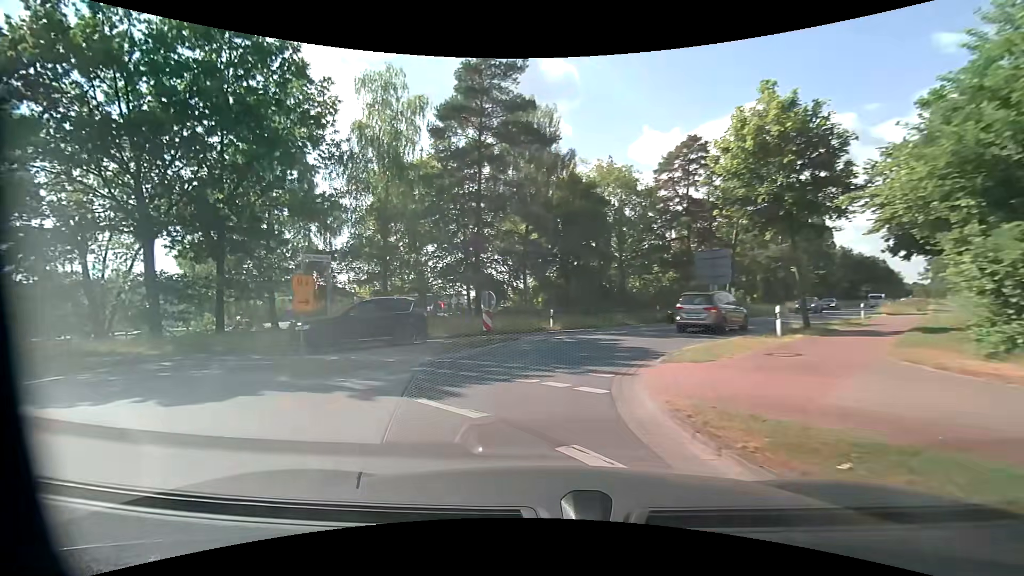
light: Day
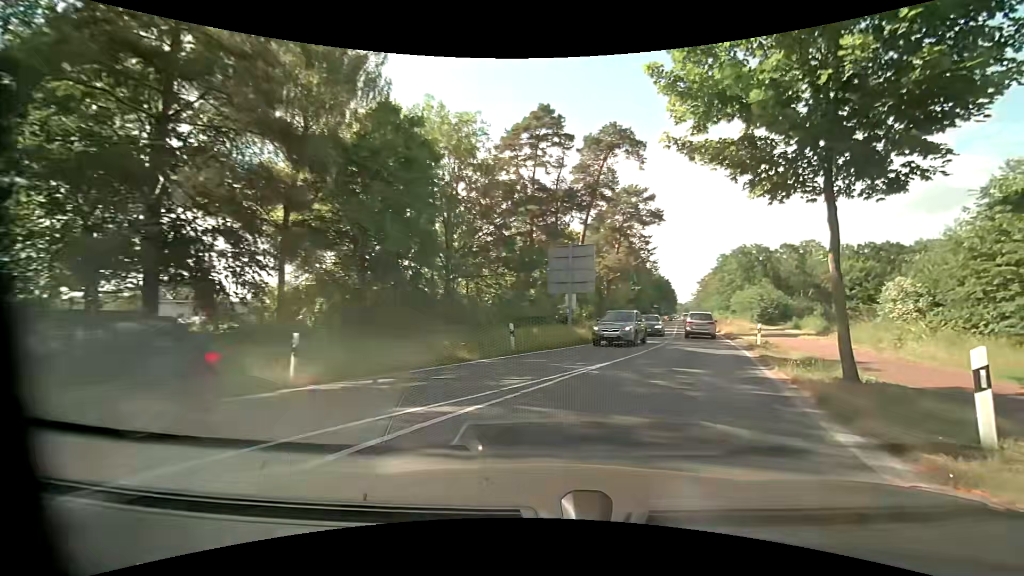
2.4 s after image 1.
(+0.6, +14.4) m; +20°
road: tertiary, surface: asphalt
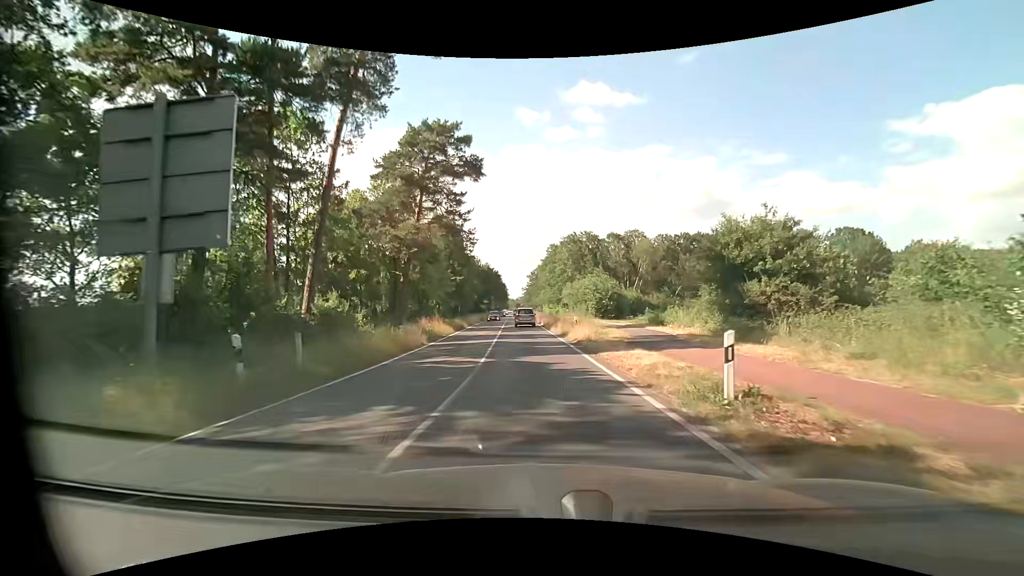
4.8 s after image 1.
(+4.8, +19.4) m; +18°
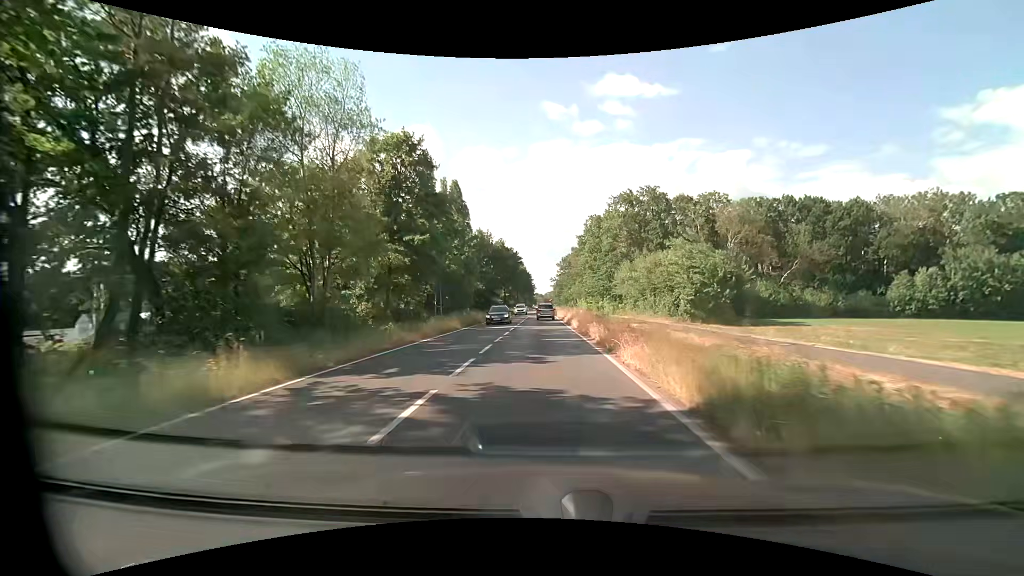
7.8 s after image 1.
(-1.4, +36.4) m; -4°
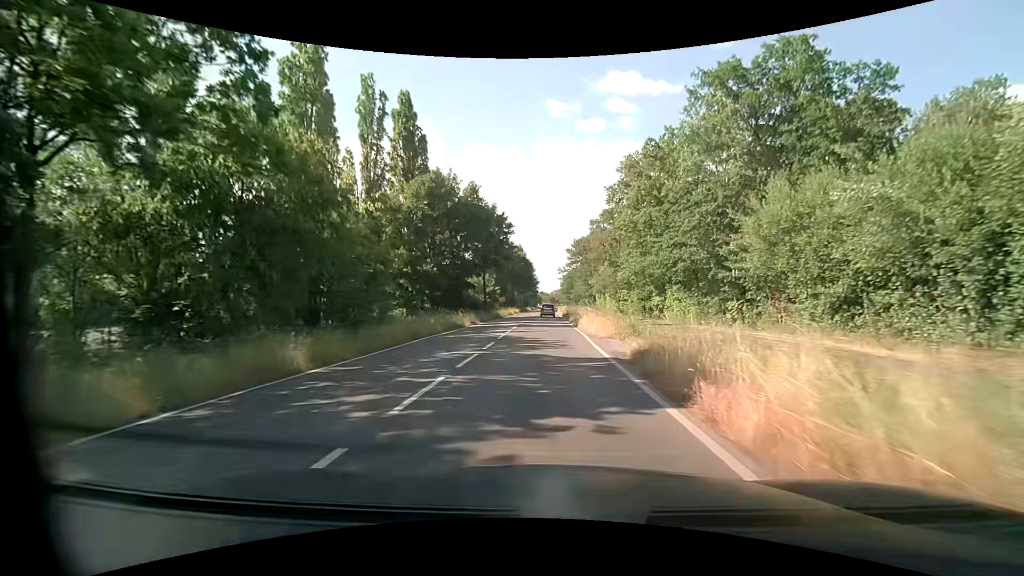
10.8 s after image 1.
(+0.2, +39.1) m; 0°
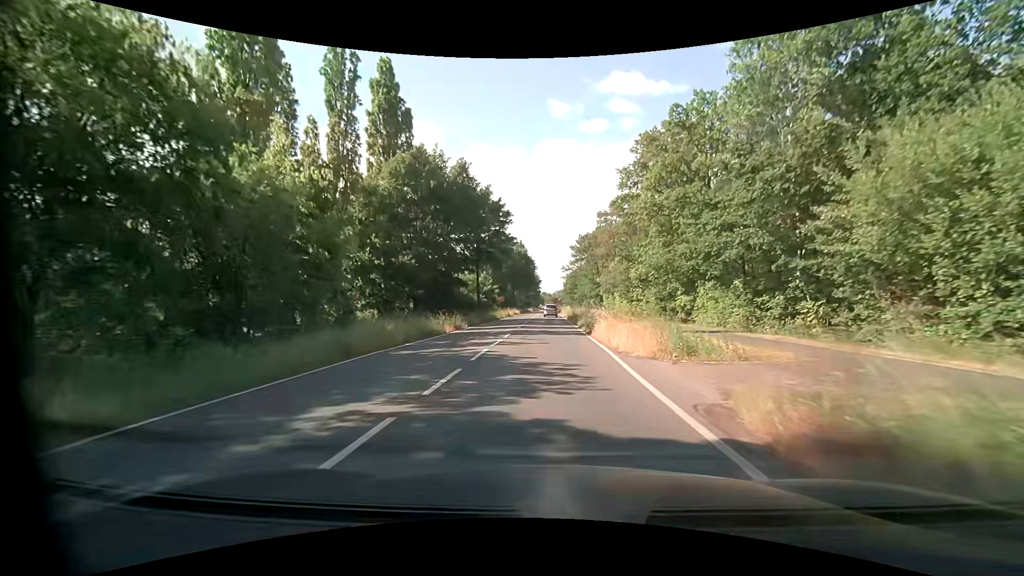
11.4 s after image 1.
(0.0, +7.8) m; 0°
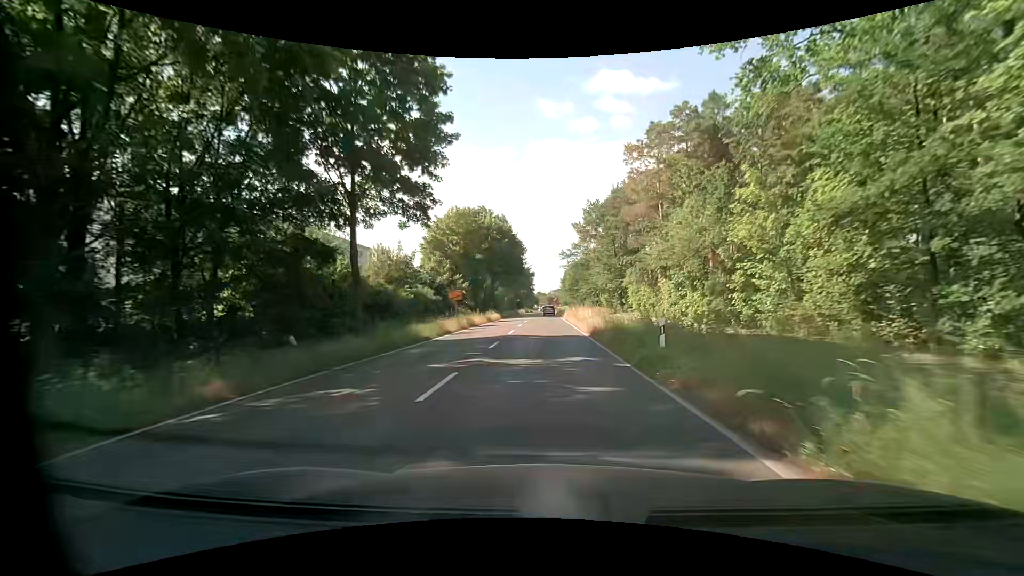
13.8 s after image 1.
(+0.1, +32.1) m; +1°
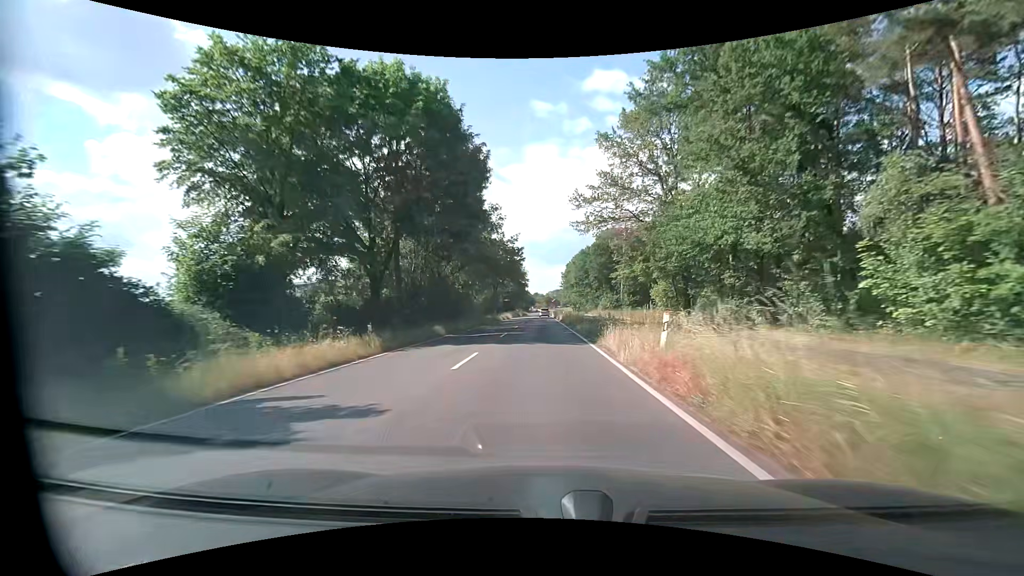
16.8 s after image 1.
(-0.1, +44.7) m; 0°
(0, +10) (0, +20) (0, +30) (0, +40) (0, +50) (0, +60) (0, +70) (-1, +80) (-1, +90) (-1, +100) m
